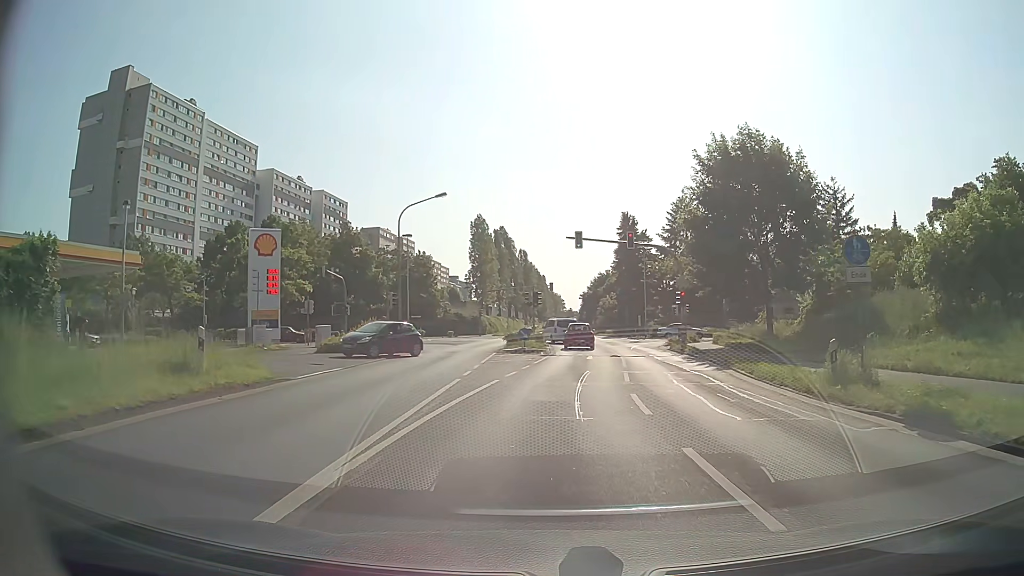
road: secondary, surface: asphalt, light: Day
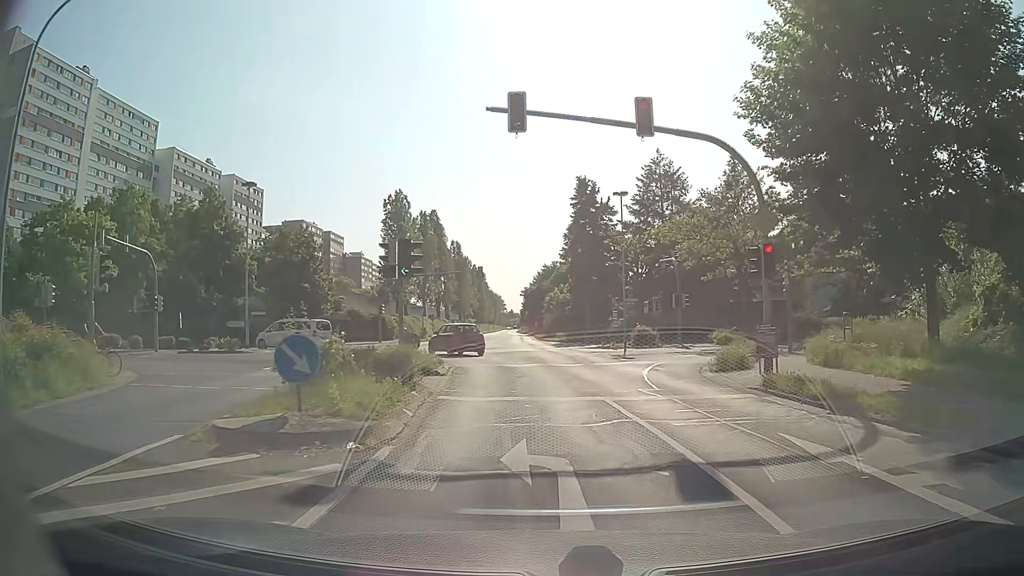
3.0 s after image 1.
(+1.1, +24.6) m; +5°
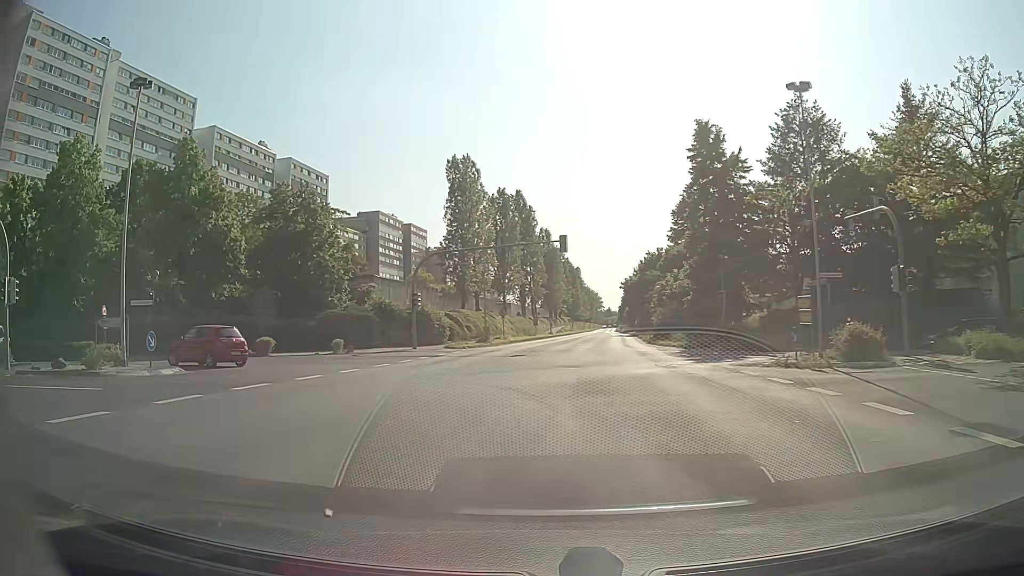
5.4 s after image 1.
(-0.8, +19.6) m; -8°
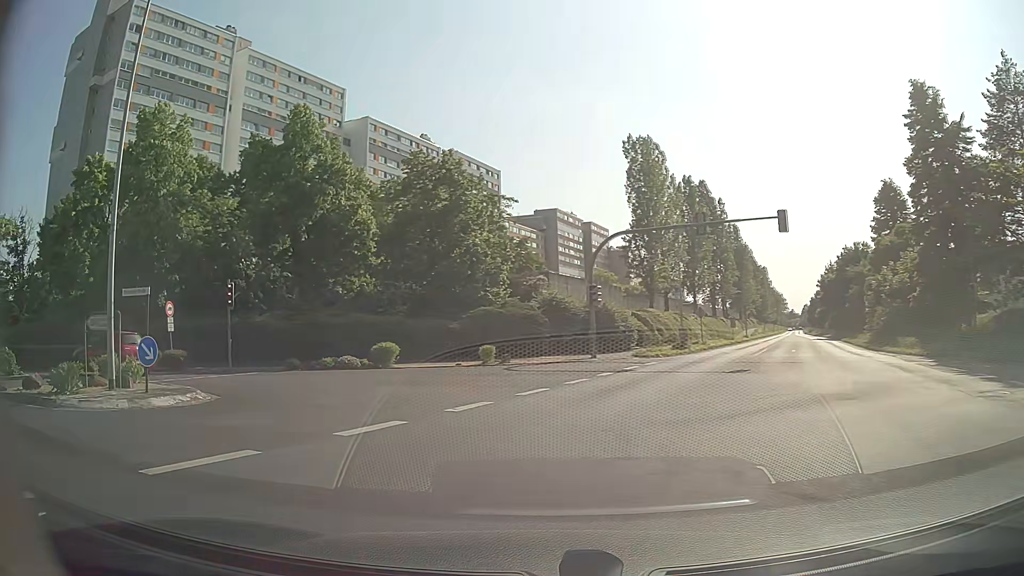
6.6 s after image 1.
(-1.1, +9.2) m; -15°
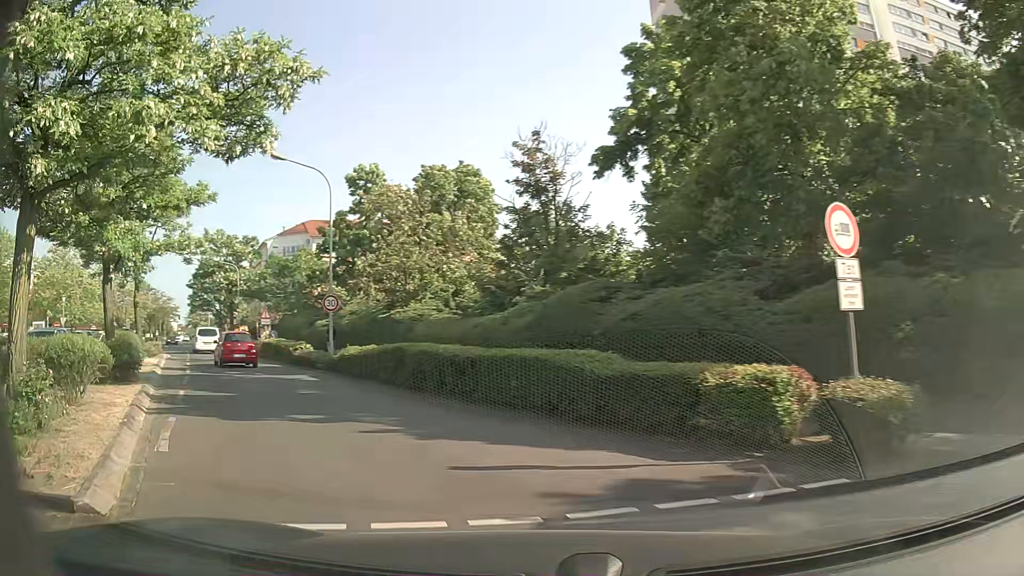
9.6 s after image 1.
(-9.2, +17.8) m; -59°
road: tertiary
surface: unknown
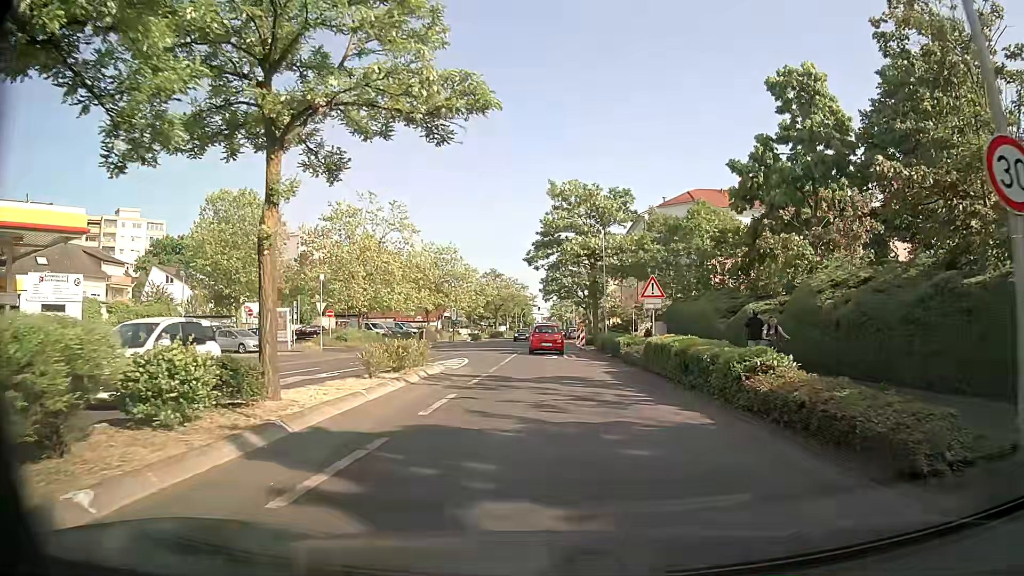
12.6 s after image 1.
(-7.4, +18.4) m; -31°
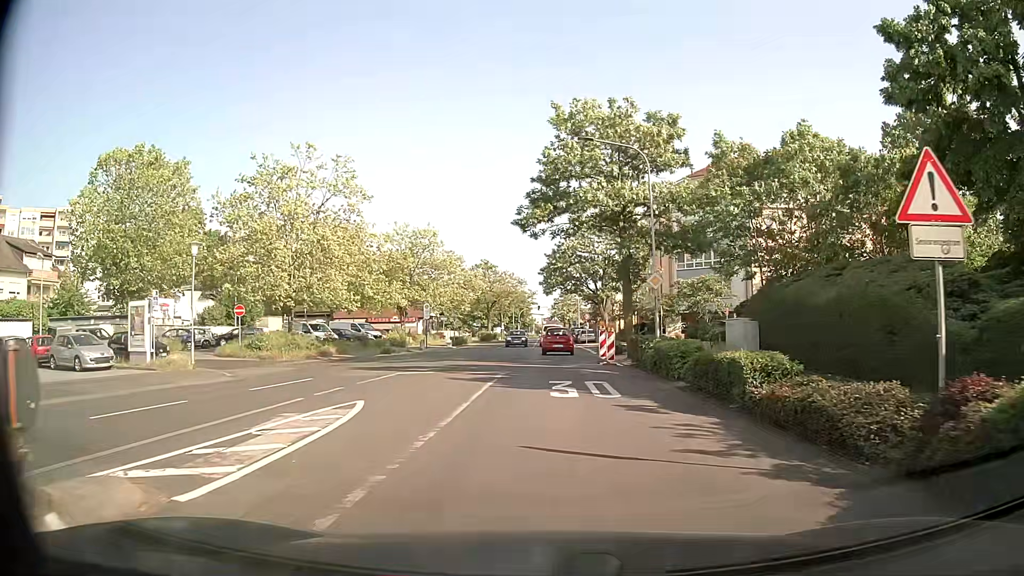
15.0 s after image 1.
(-0.2, +16.6) m; -1°
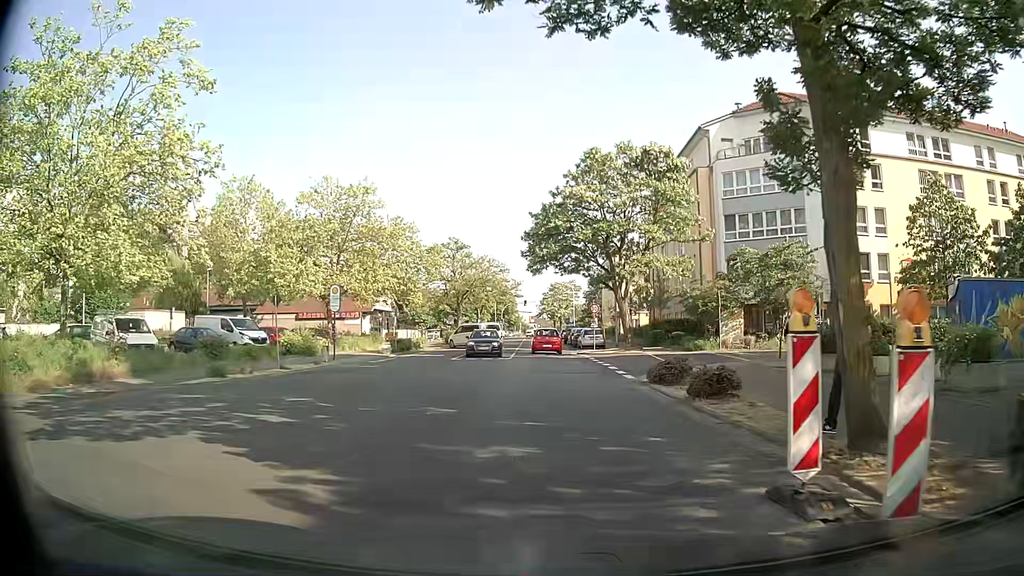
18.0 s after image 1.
(+0.2, +21.2) m; +1°
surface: asphalt
(0, +10) (0, +20) (0, +30) (0, +40) (0, +50) (0, +60) (-1, +70) (-1, +80) (-1, +90) (-1, +100) m
